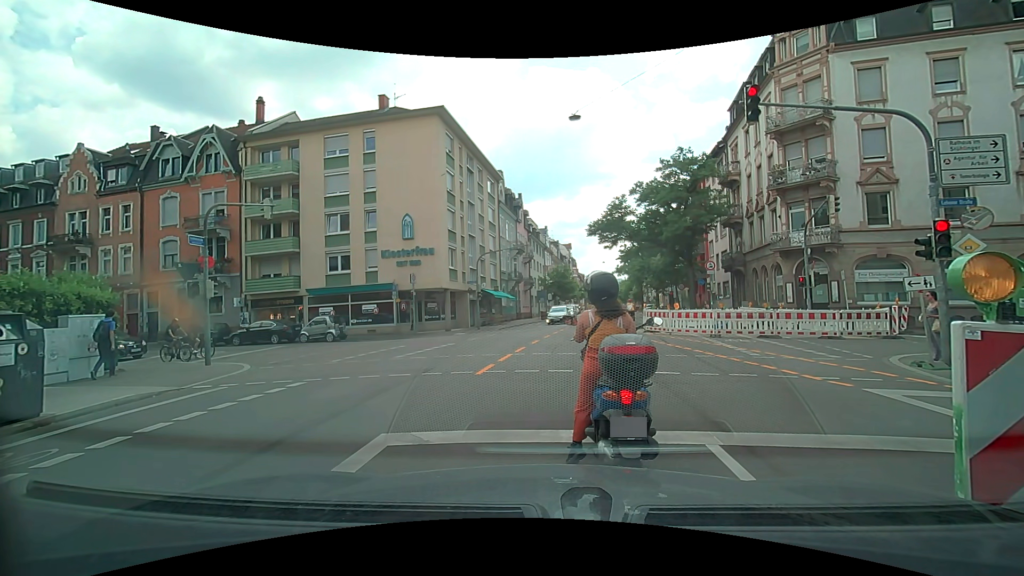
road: secondary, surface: asphalt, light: Day
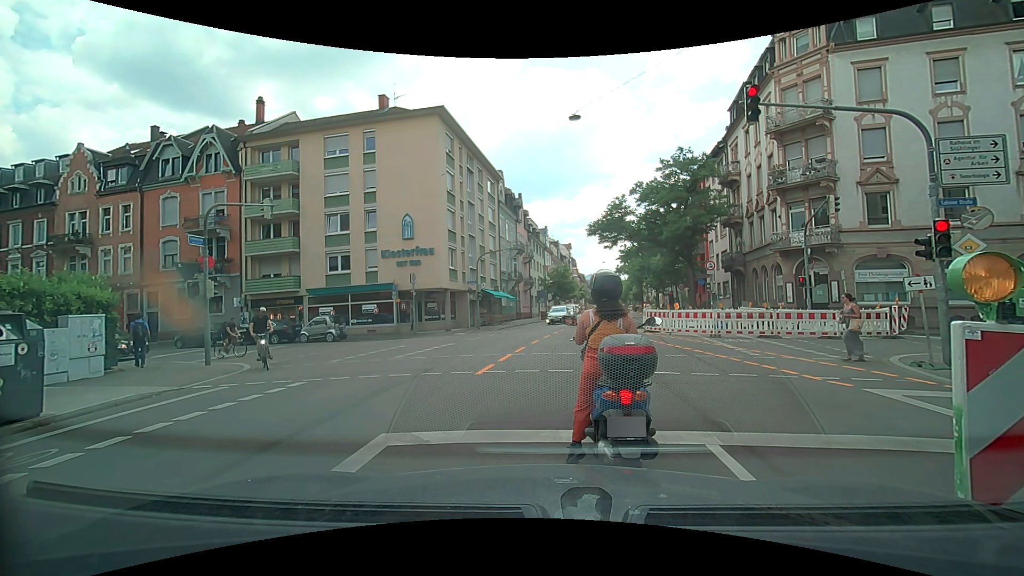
(0.0, 0.0) m; 0°
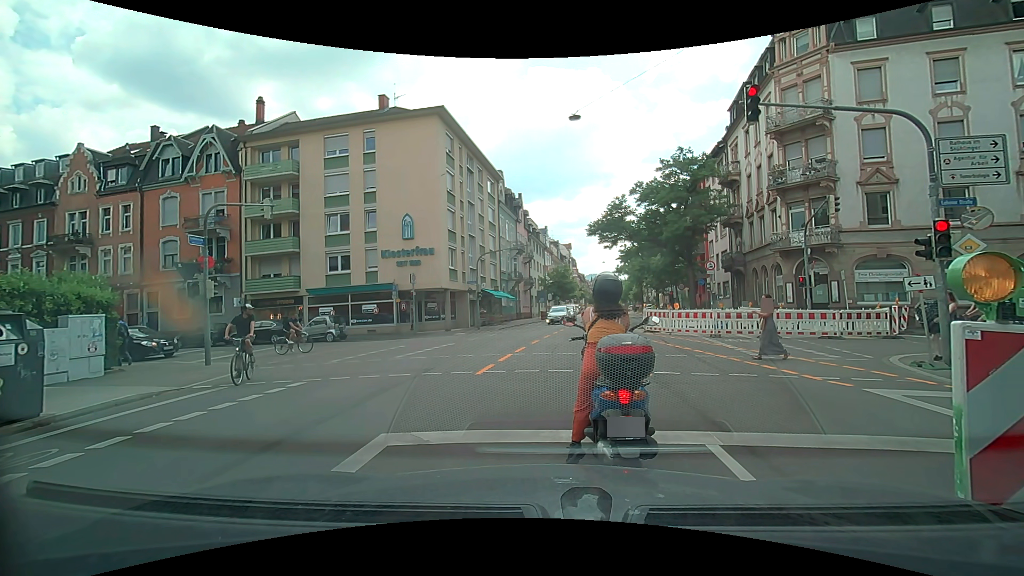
(0.0, 0.0) m; 0°
(+1, +10) (+3, +20) (+5, +30) (+8, +39) (+11, +49) (+13, +58) (+15, +68) (+17, +78) (+19, +88) (+21, +97) m
